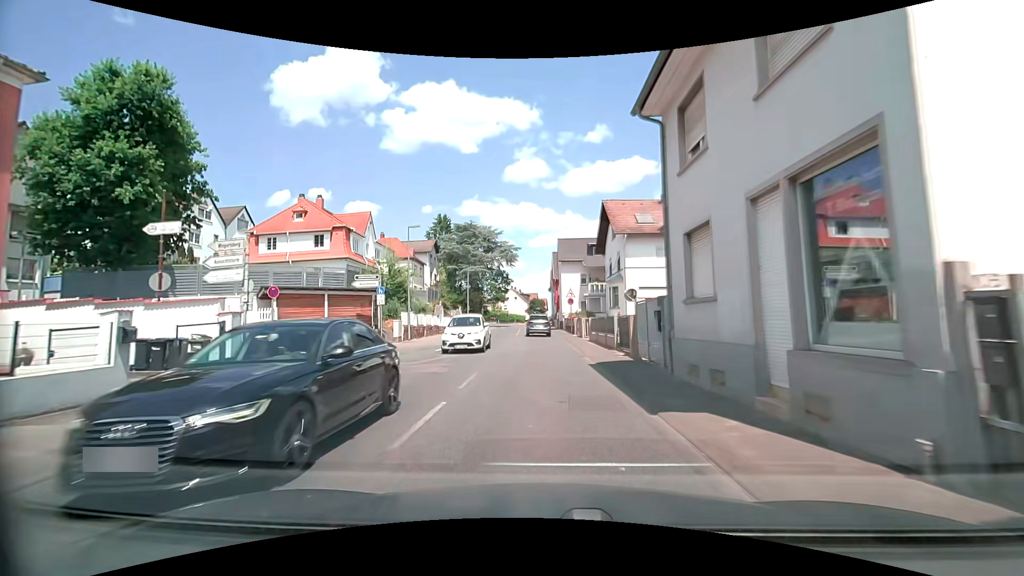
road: secondary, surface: asphalt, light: Day
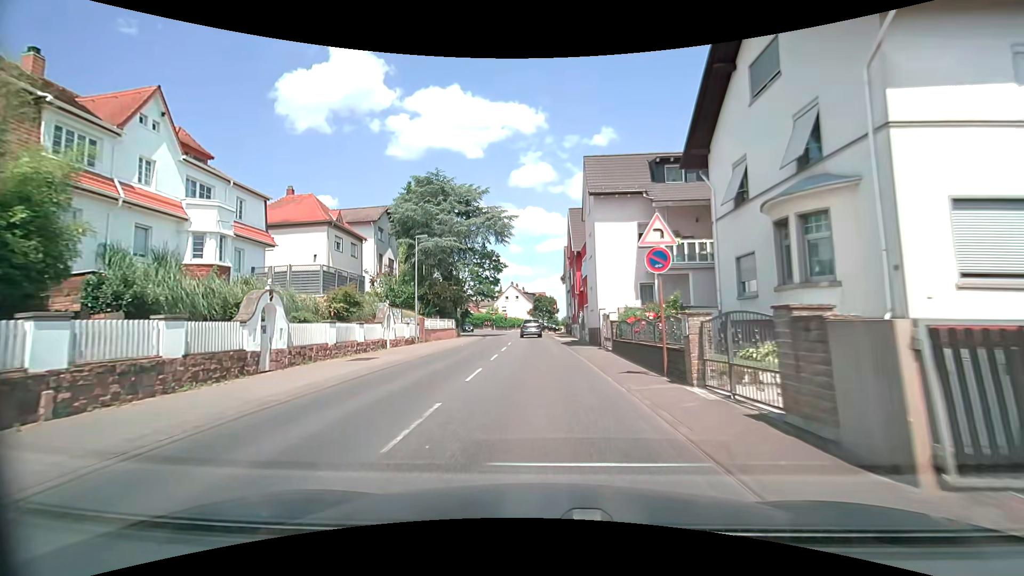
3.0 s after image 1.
(0.0, +29.2) m; -1°
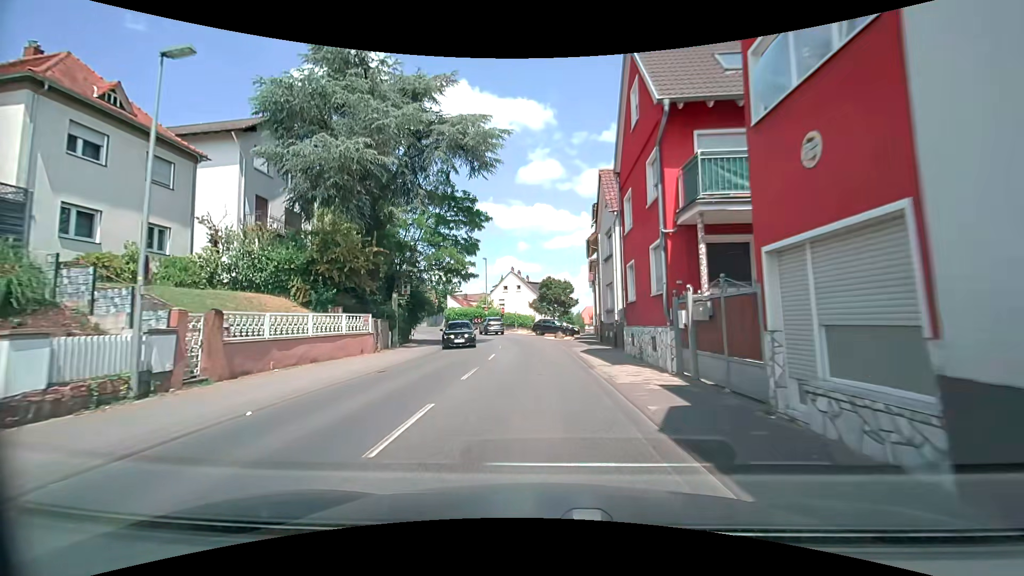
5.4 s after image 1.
(-0.3, +24.7) m; -1°
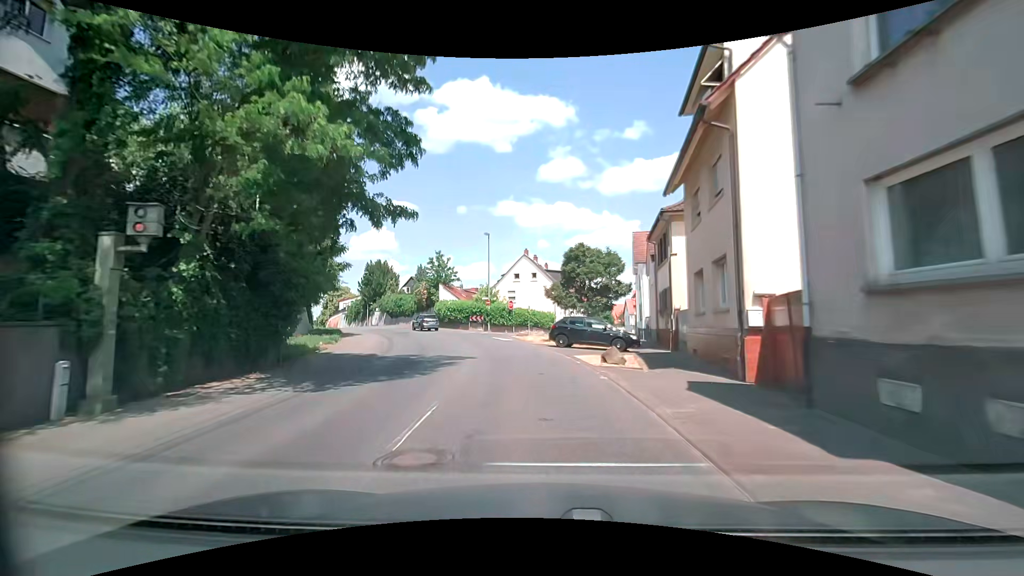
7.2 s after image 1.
(-0.1, +19.3) m; -1°
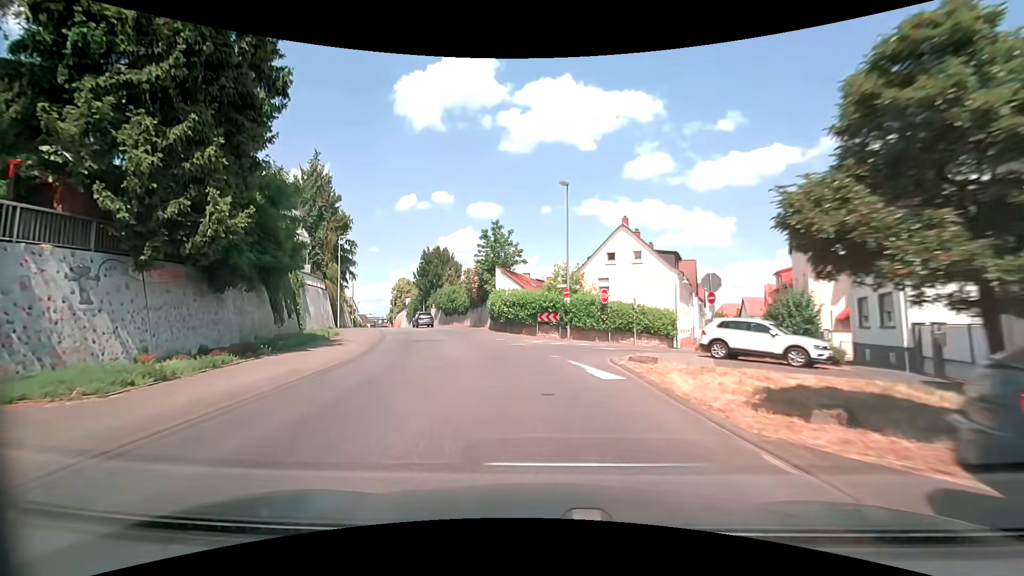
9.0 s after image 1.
(-1.4, +19.5) m; -11°
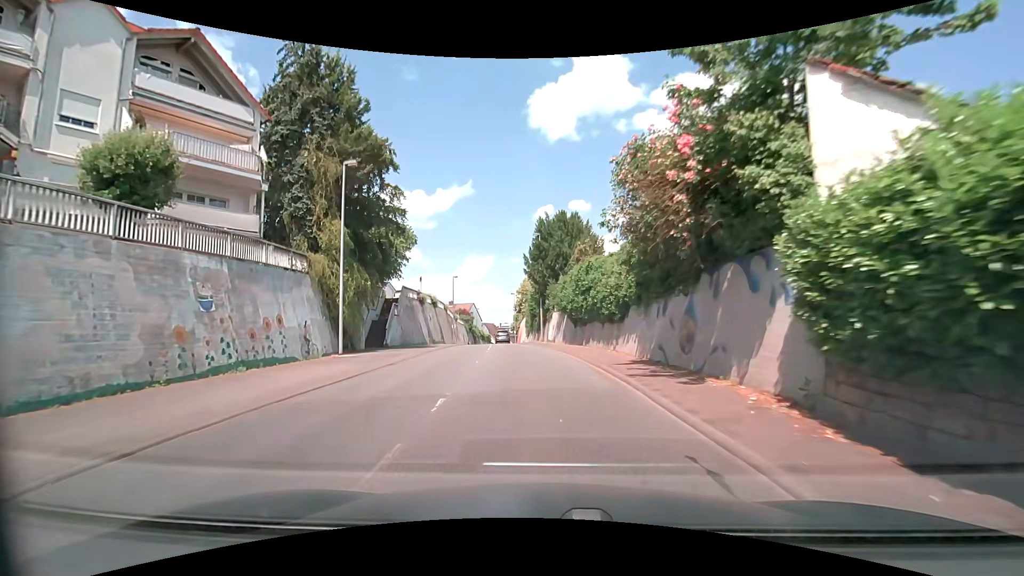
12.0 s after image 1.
(-4.7, +32.1) m; -15°
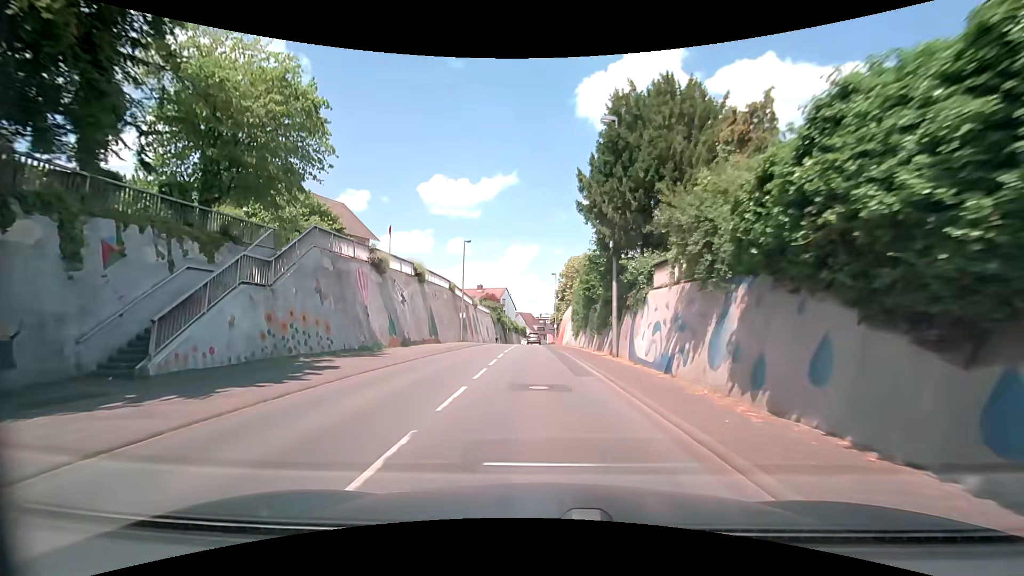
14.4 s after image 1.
(-1.4, +25.6) m; -5°
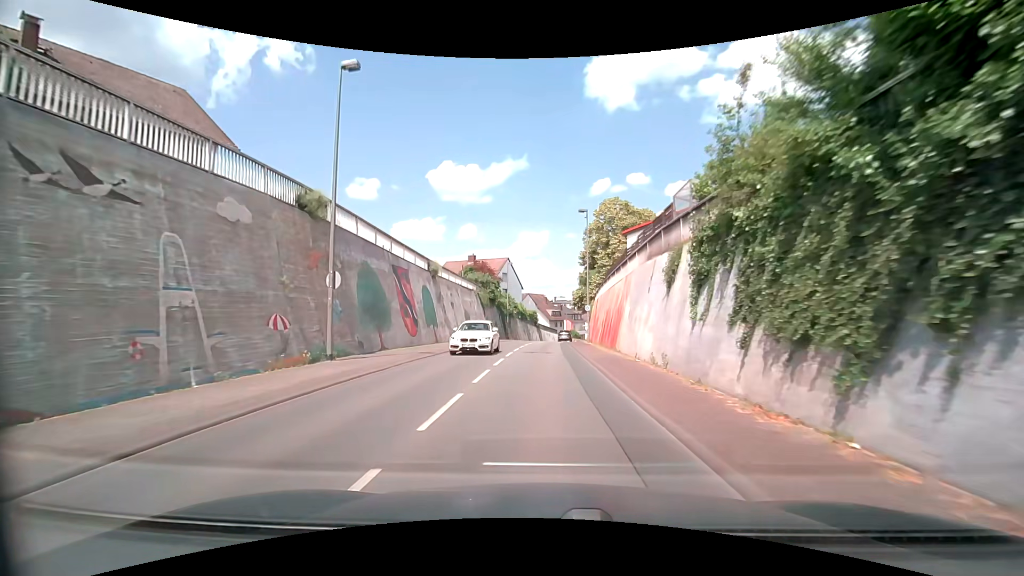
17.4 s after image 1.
(-0.7, +33.1) m; -2°
(0, +10) (0, +20) (0, +30) (0, +40) (+1, +50) (+2, +60) (+3, +70) (+4, +80) (+6, +90) (+8, +99) m
